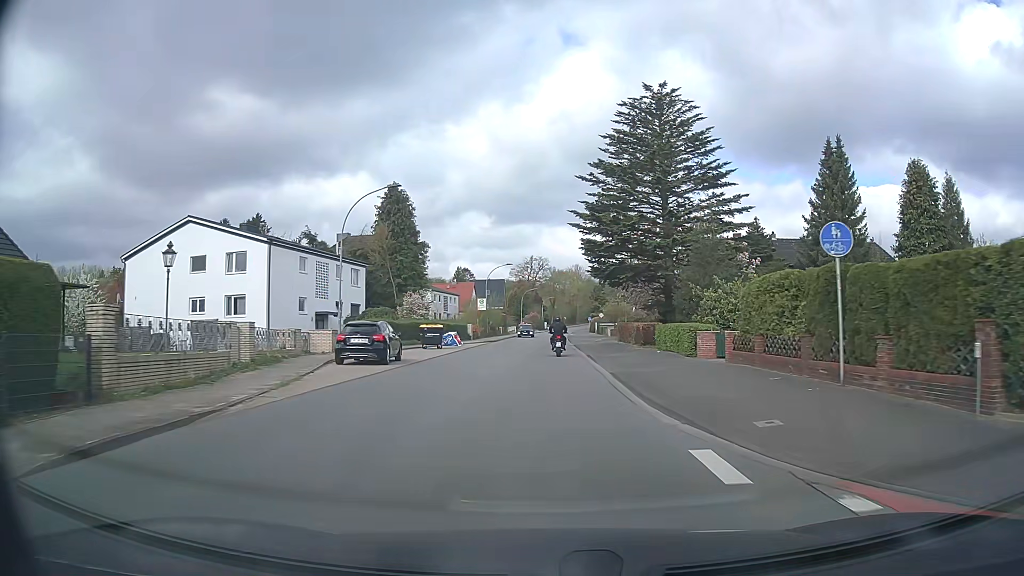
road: secondary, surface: asphalt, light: Day
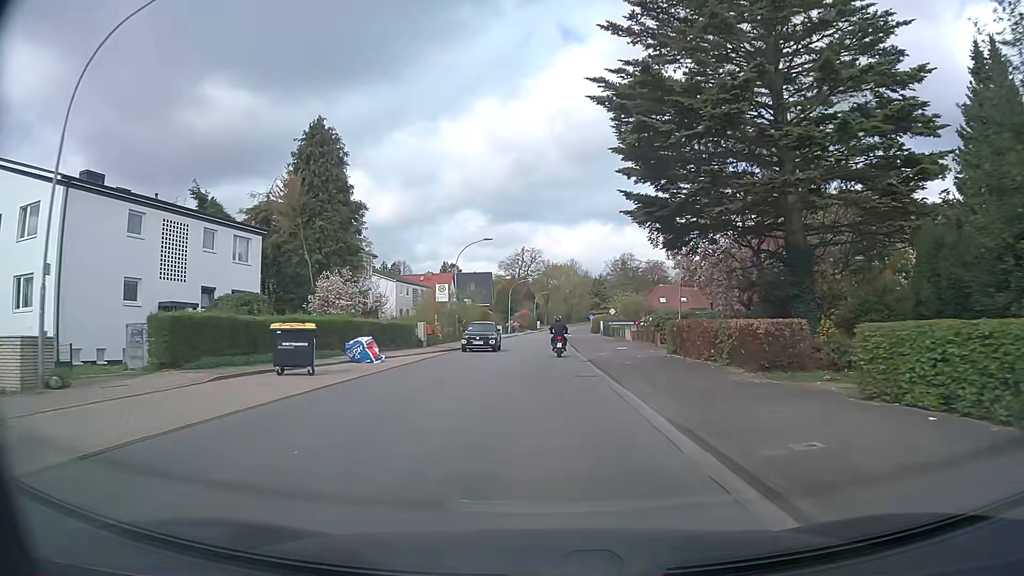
(+0.1, +20.4) m; +1°
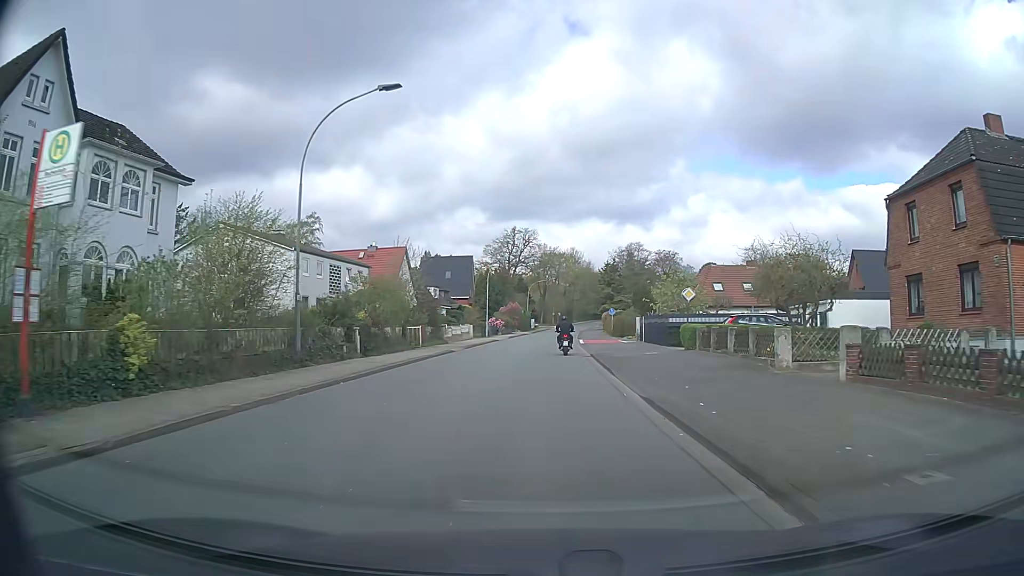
(0.0, +33.6) m; 0°
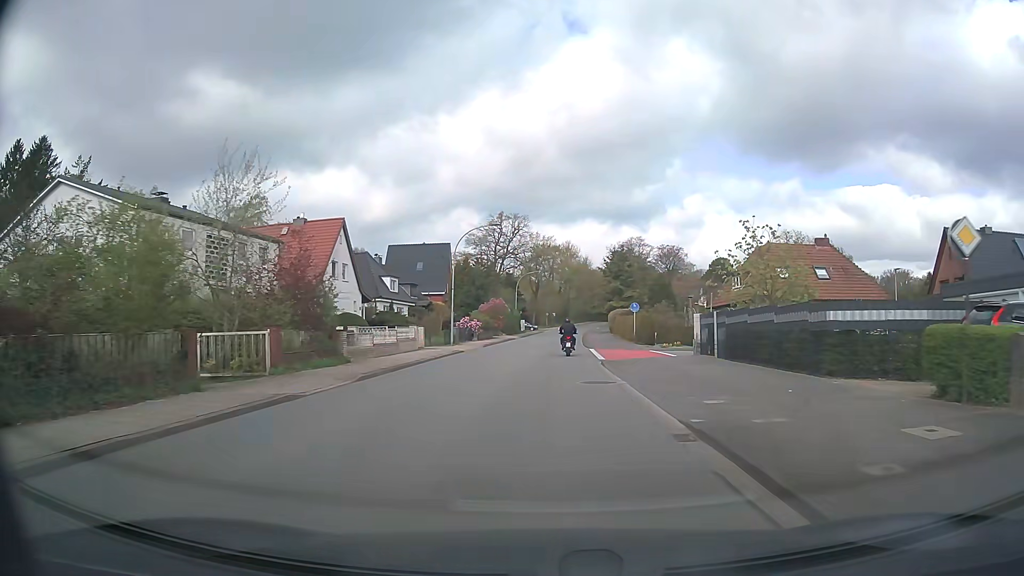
(+0.2, +20.4) m; +1°
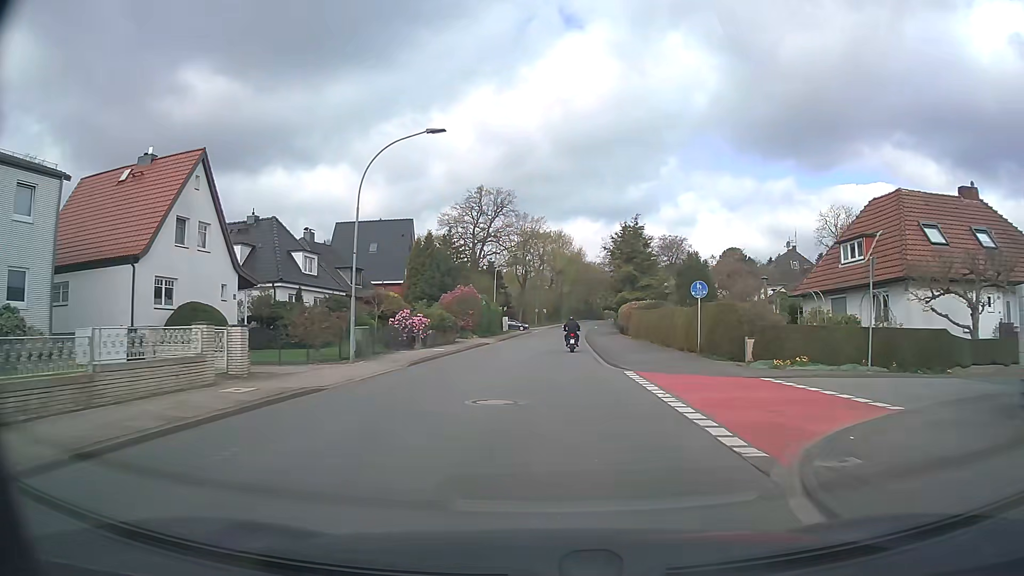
(+0.2, +21.2) m; +1°
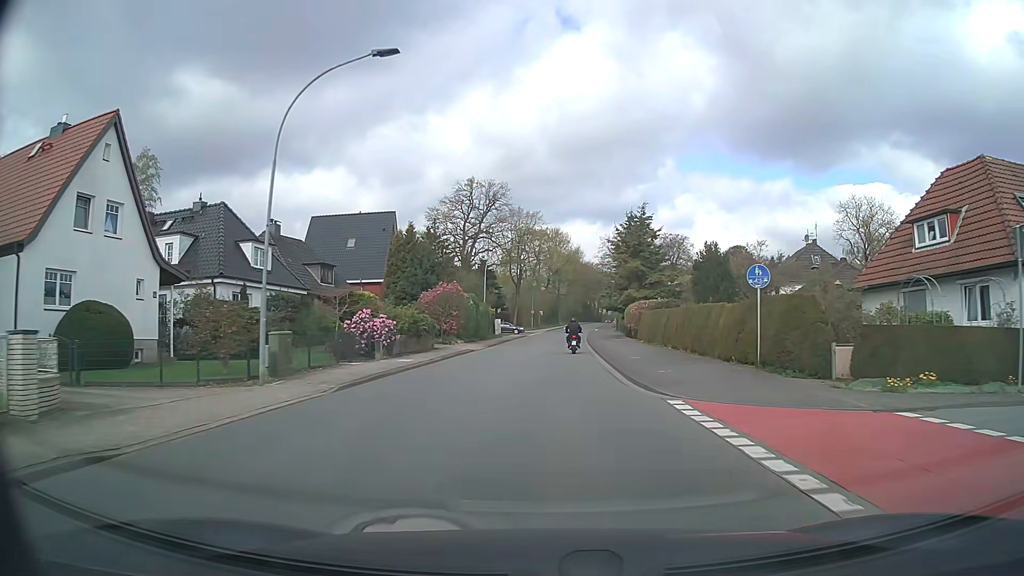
(0.0, +7.3) m; 0°
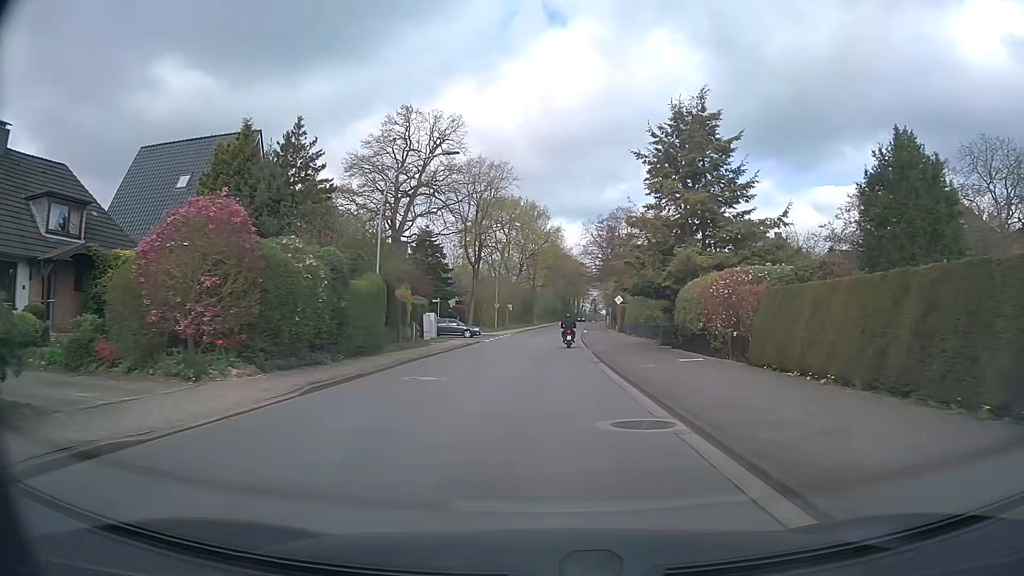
(+0.6, +29.6) m; +2°
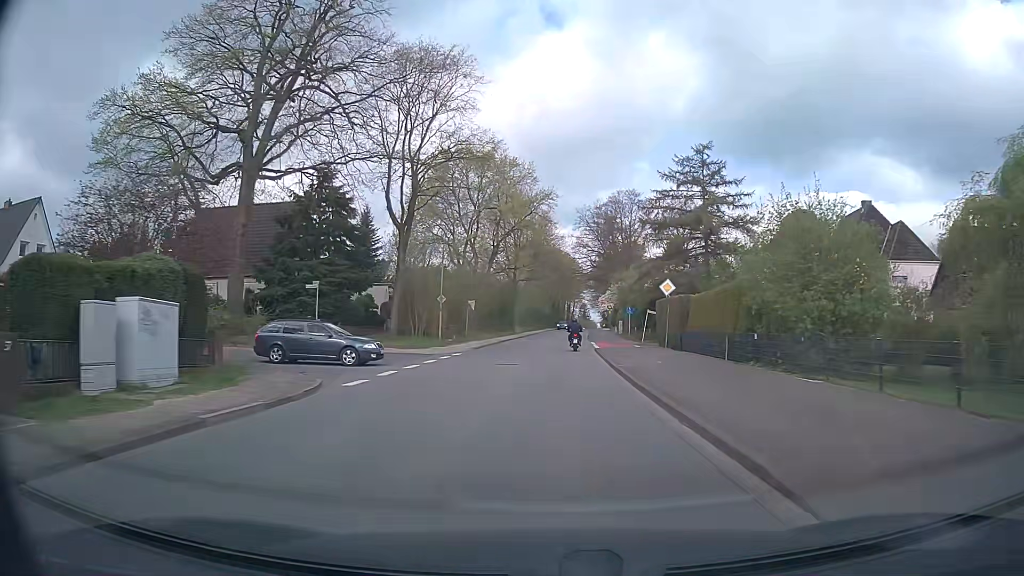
(+0.3, +30.1) m; +1°
(0, +10) (0, +20) (+1, +30) (+1, +40) (+2, +50) (+2, +60) (+3, +70) (+3, +80) (+4, +90) (+5, +100) m
